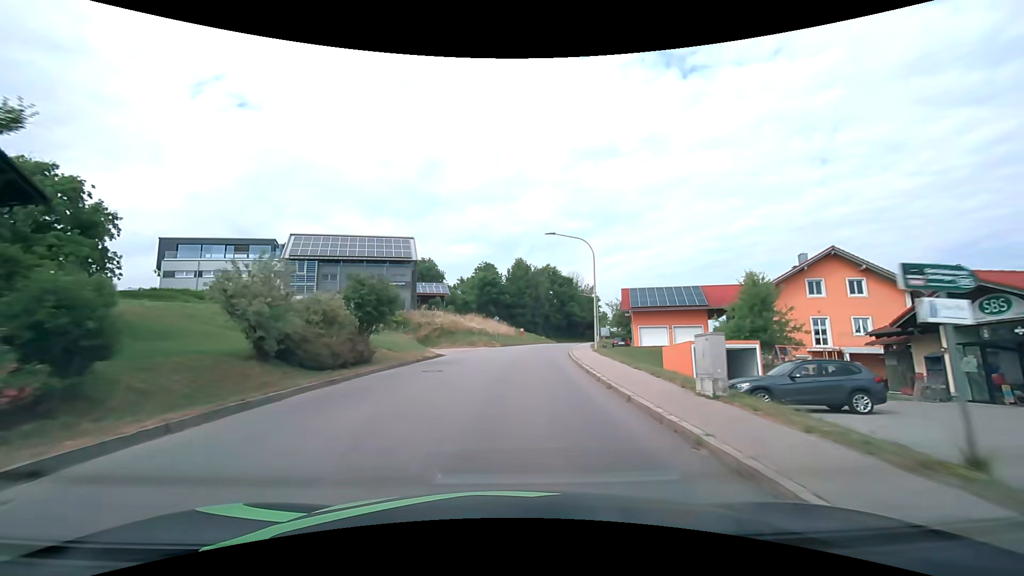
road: tertiary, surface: asphalt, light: Day
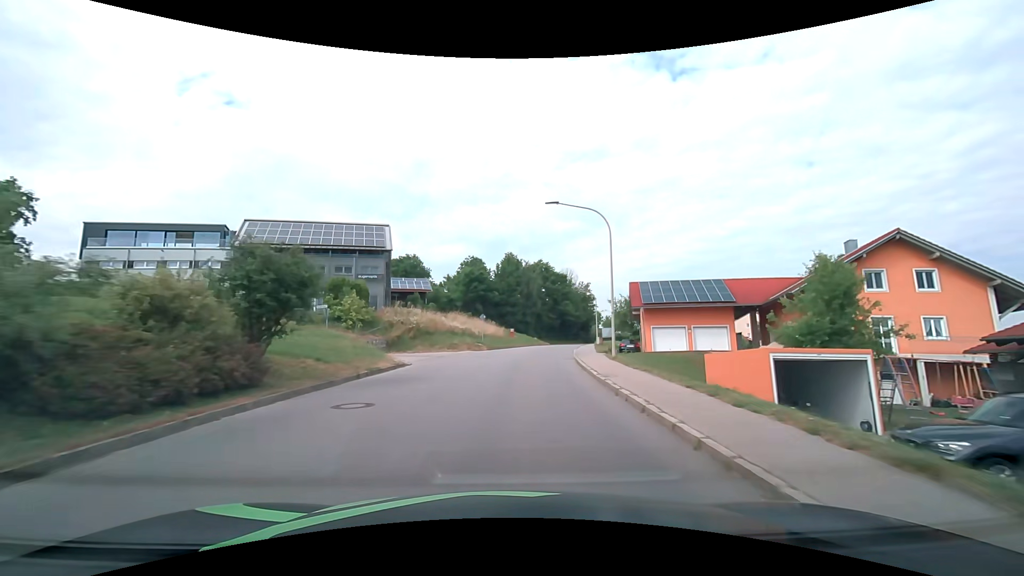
(0.0, +7.6) m; +1°
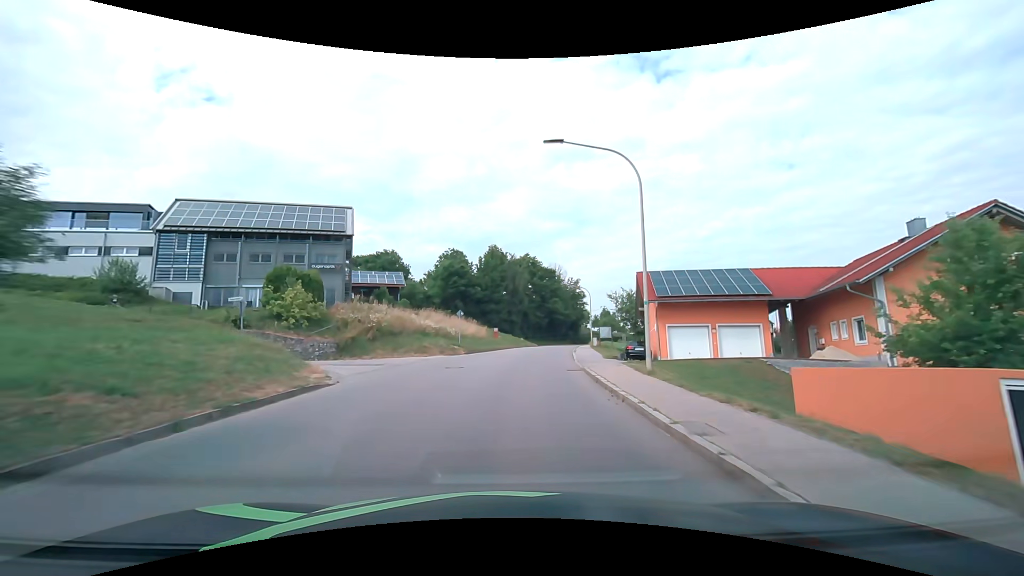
(+0.1, +7.6) m; +2°
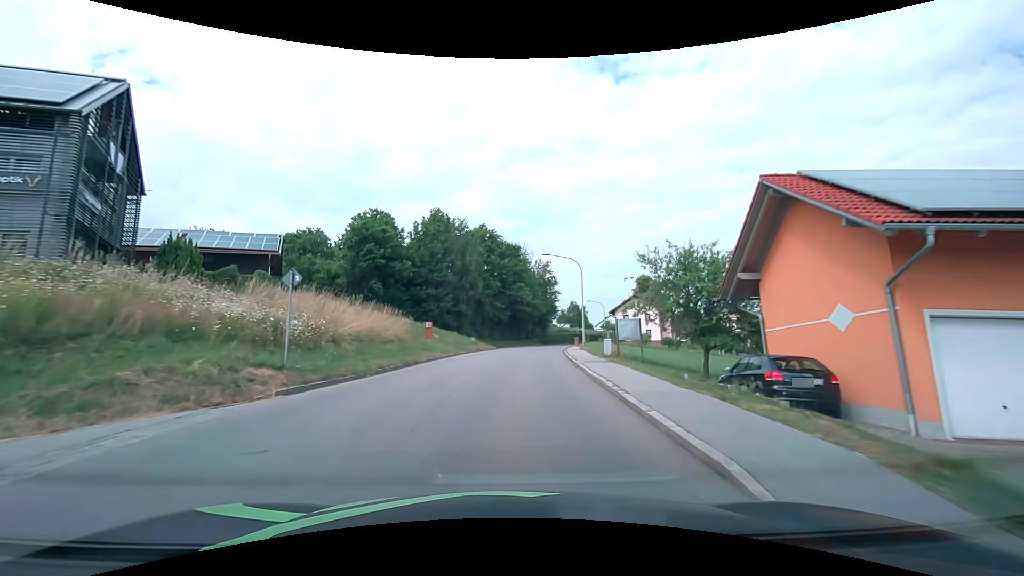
(+1.1, +22.9) m; +5°
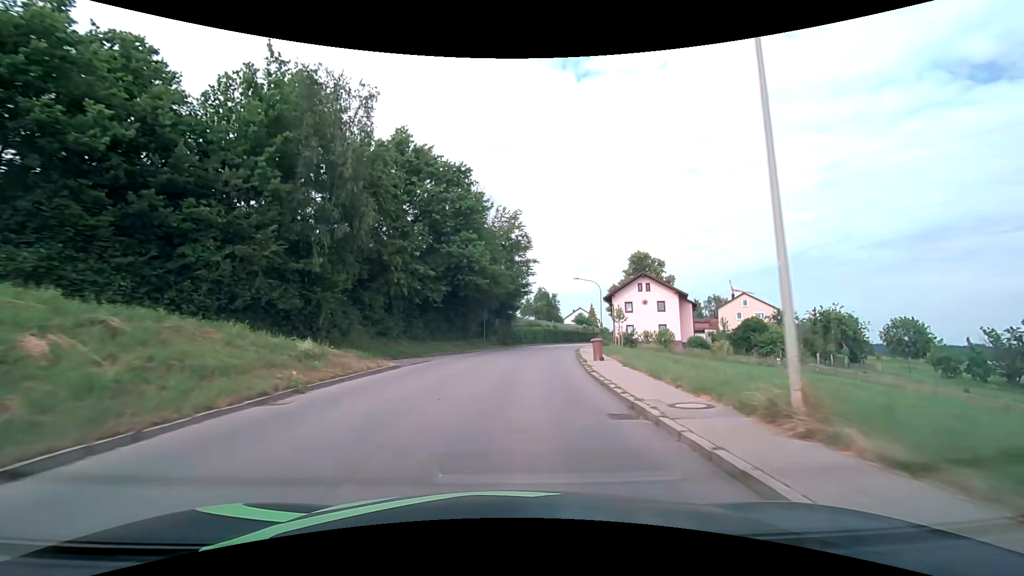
(+1.3, +30.7) m; +5°
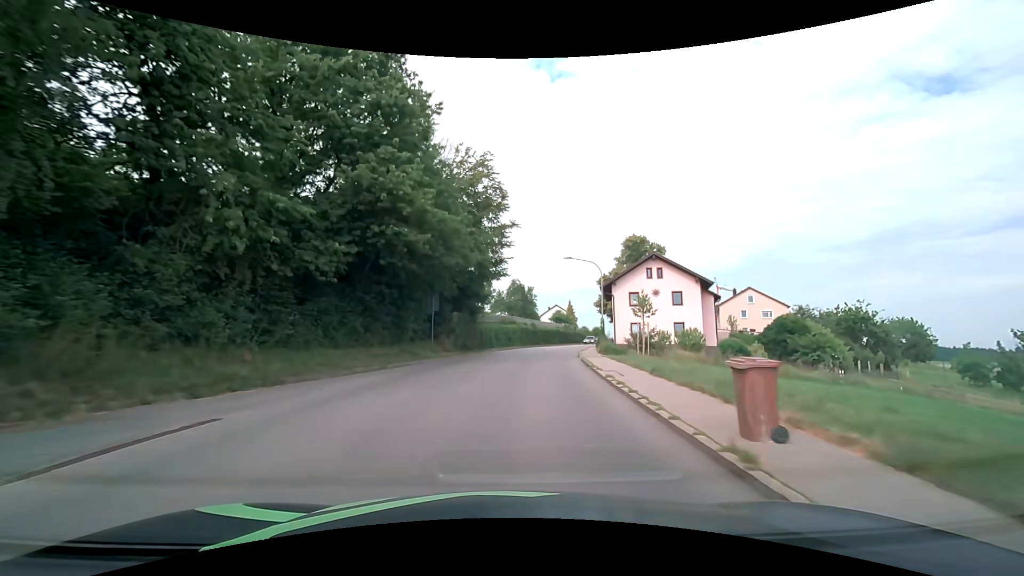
(+0.4, +15.4) m; +3°
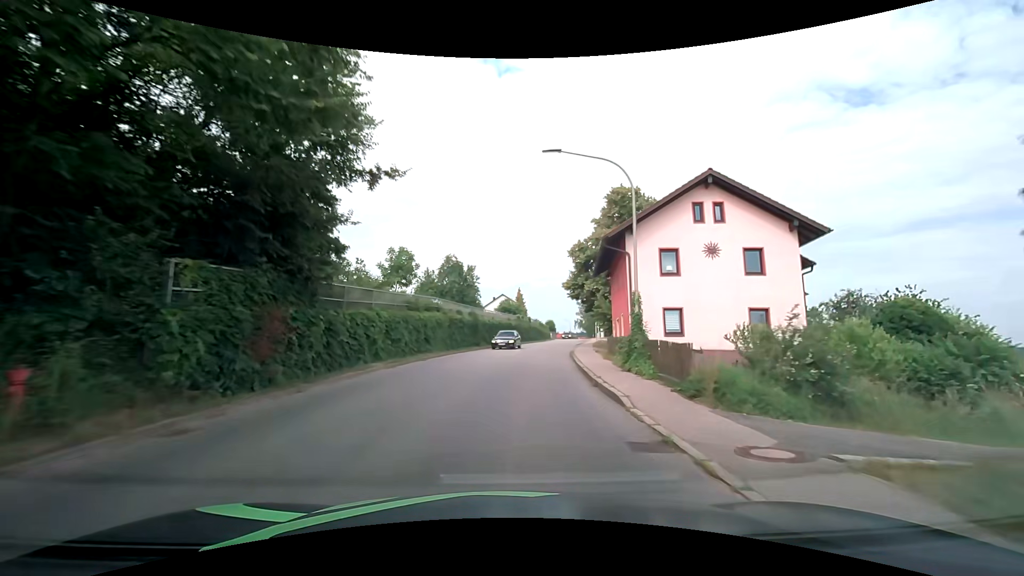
(+1.5, +23.0) m; +7°
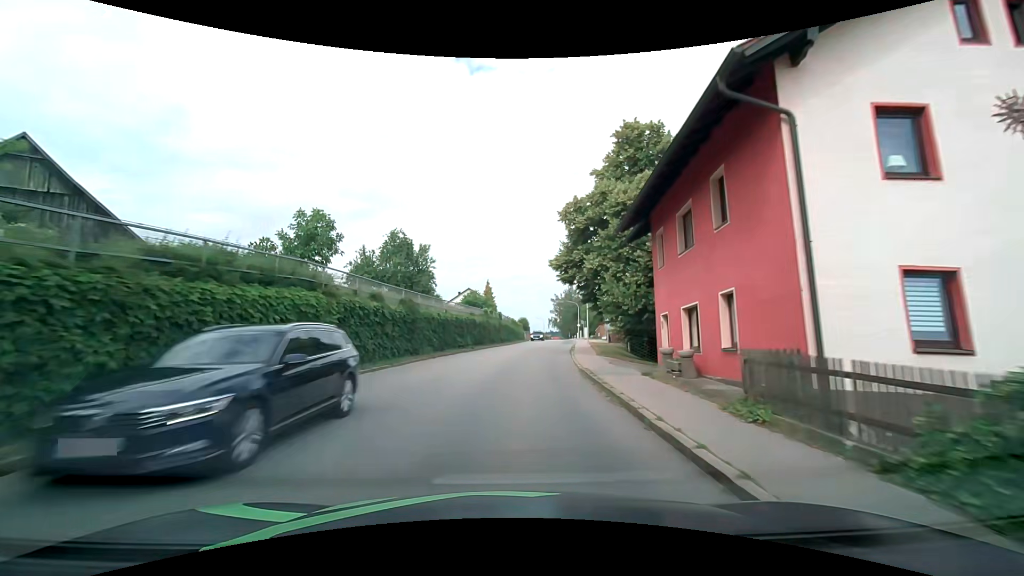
(+0.5, +15.4) m; +4°
(0, +10) (+1, +20) (+1, +30) (+3, +40) (+4, +50) (+5, +60) (+6, +70) (+7, +80) (+8, +90) (+9, +100) m
